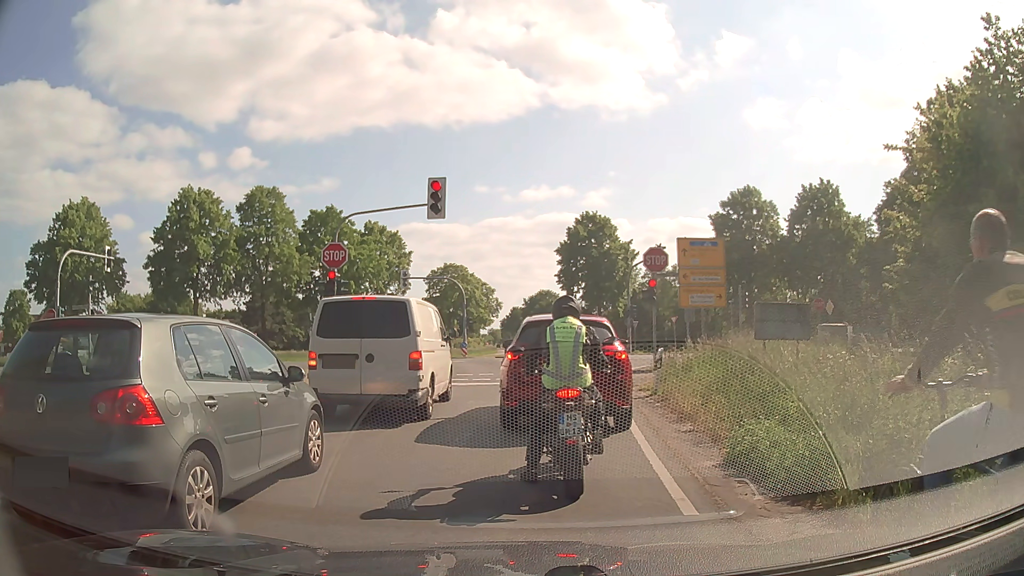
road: secondary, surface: asphalt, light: Day
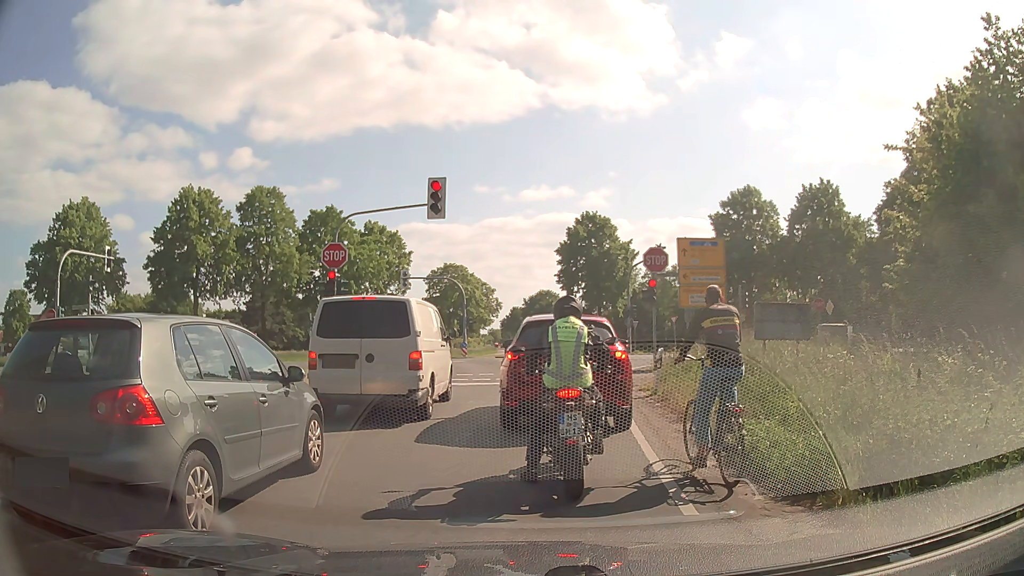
(0.0, 0.0) m; 0°
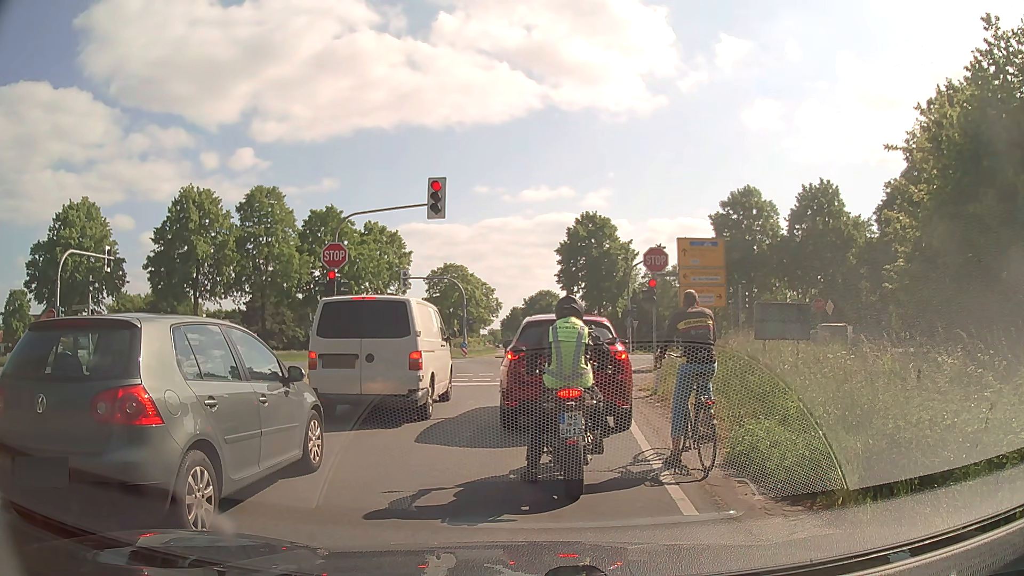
(0.0, 0.0) m; 0°
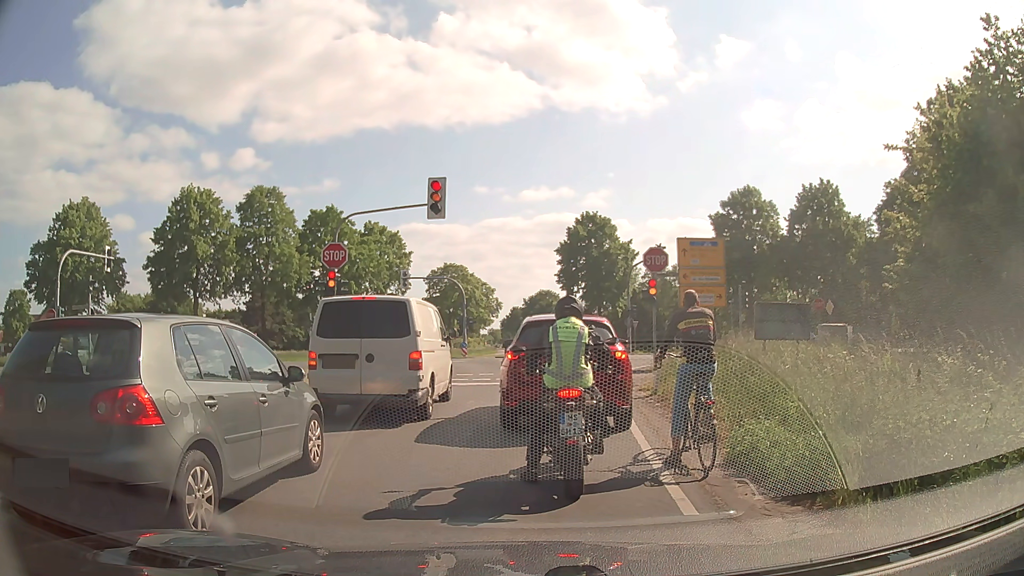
(0.0, 0.0) m; 0°
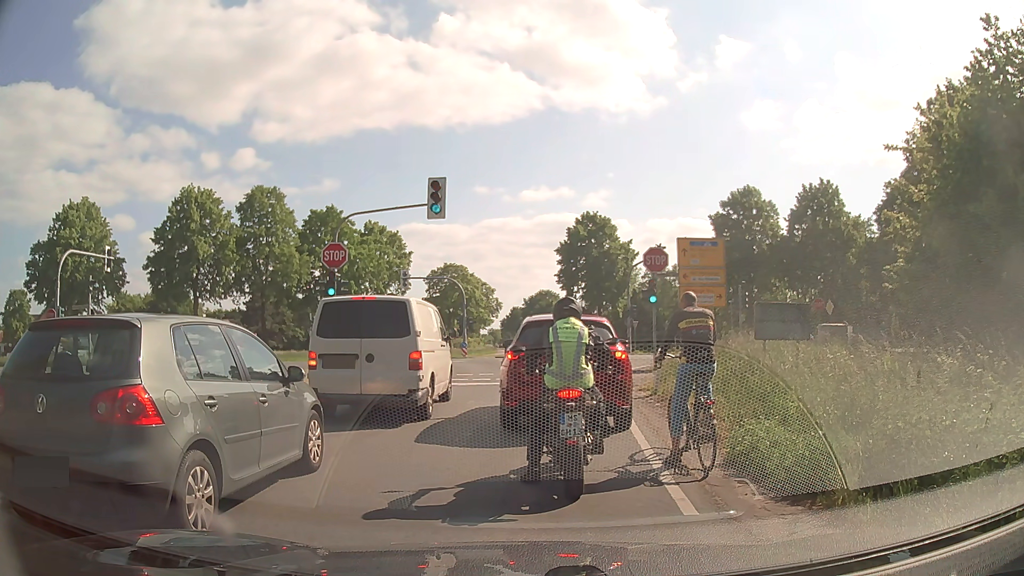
(0.0, 0.0) m; 0°
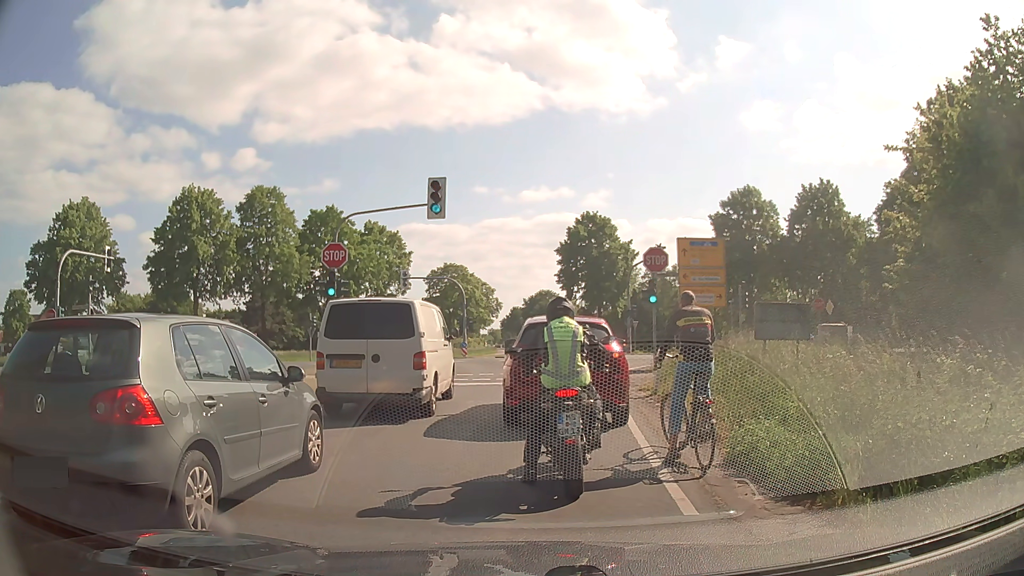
(0.0, 0.0) m; 0°
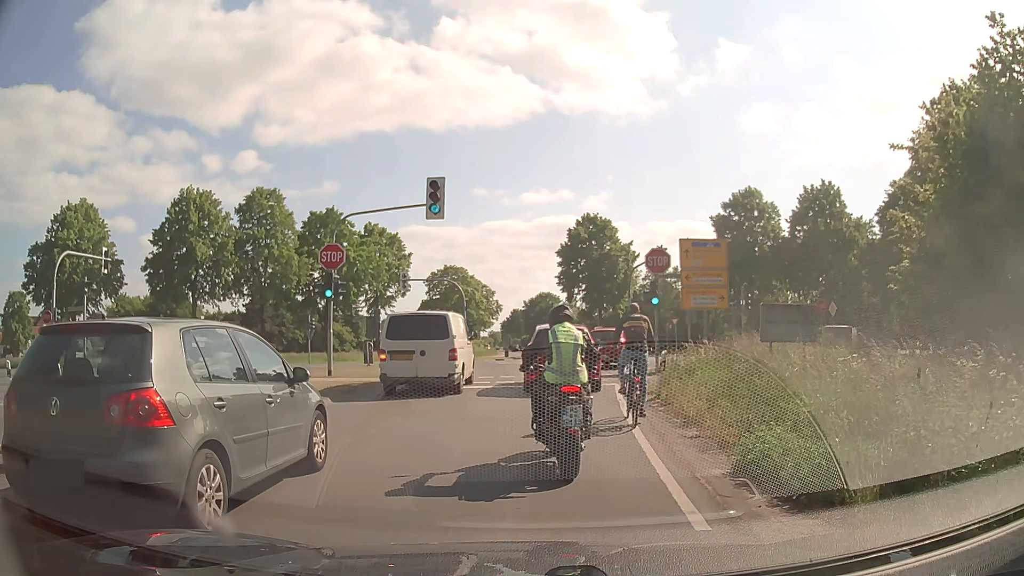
(0.0, +0.3) m; 0°
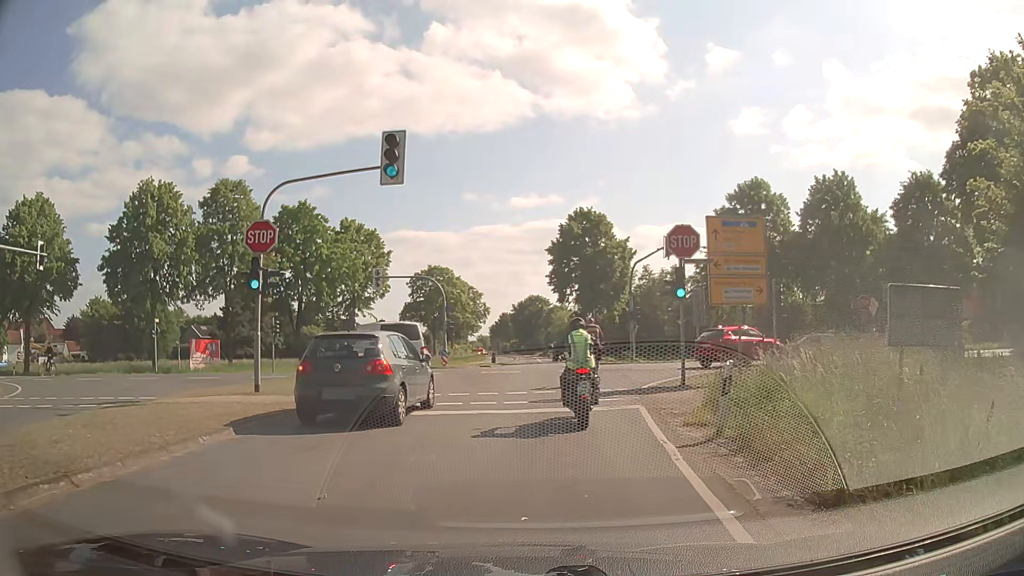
(+0.2, +5.8) m; +3°
(0, +10) (+1, +20) (0, +30) (0, +40) (0, +50) (-1, +60) (-1, +70) (-1, +80) (-1, +90) (-1, +100) m
